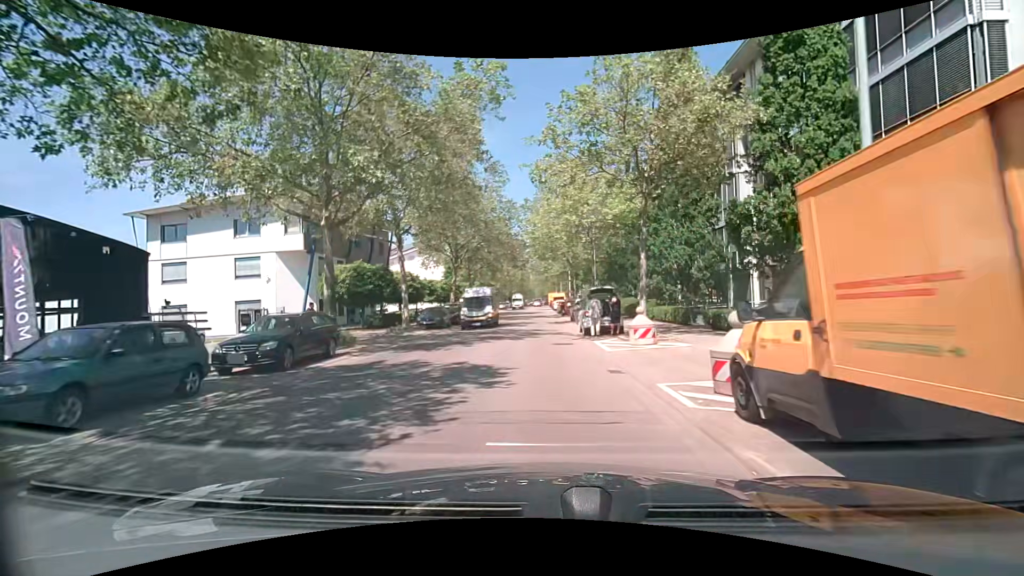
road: tertiary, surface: asphalt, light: Day
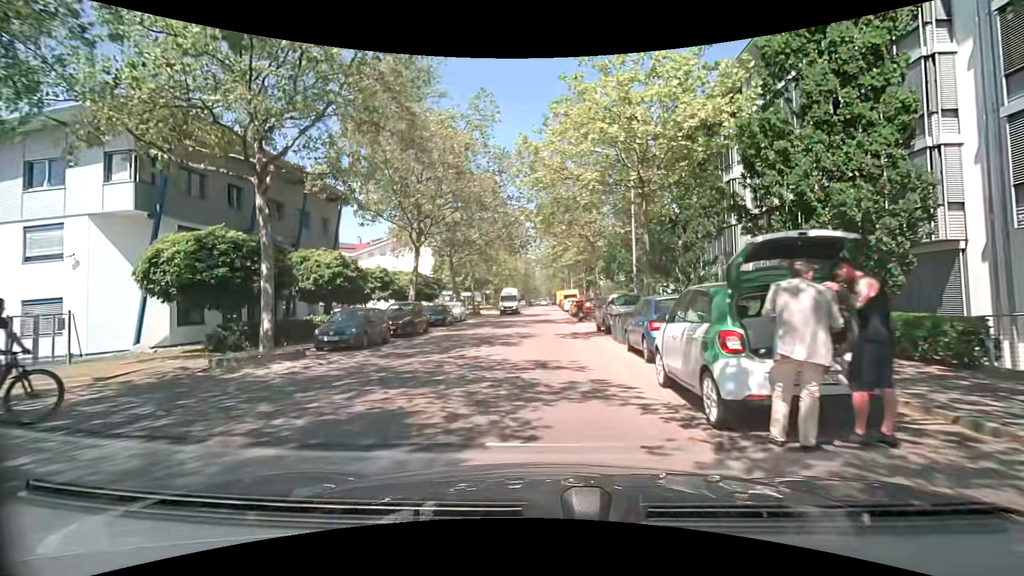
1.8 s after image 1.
(-0.1, +15.3) m; -1°
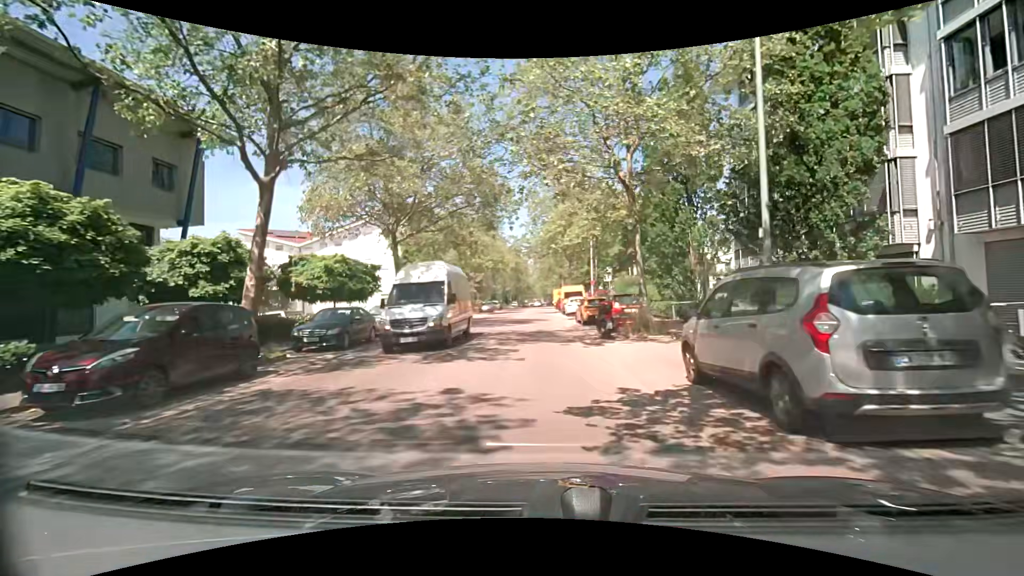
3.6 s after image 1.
(0.0, +15.5) m; +1°
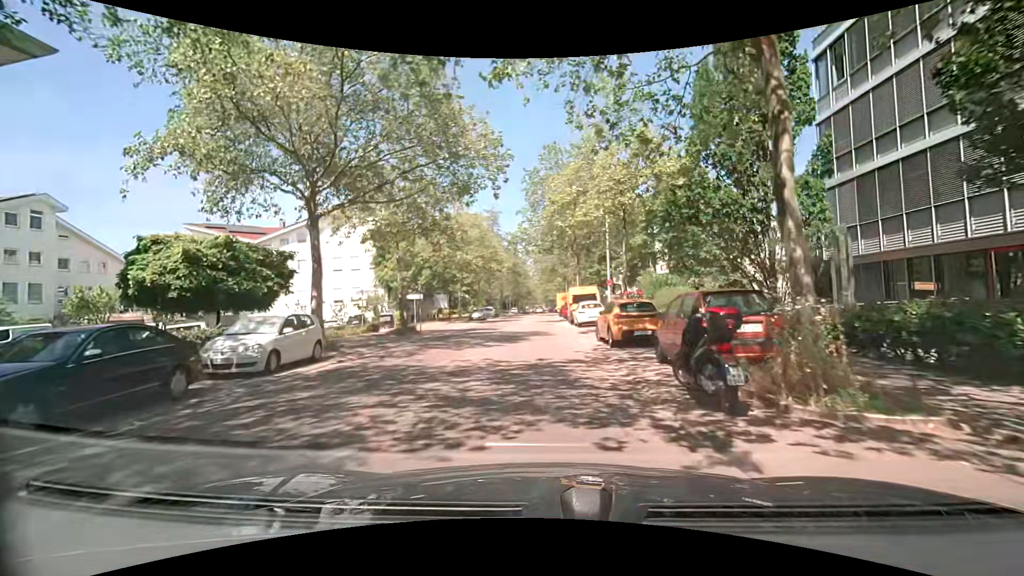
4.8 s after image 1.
(0.0, +10.4) m; -1°
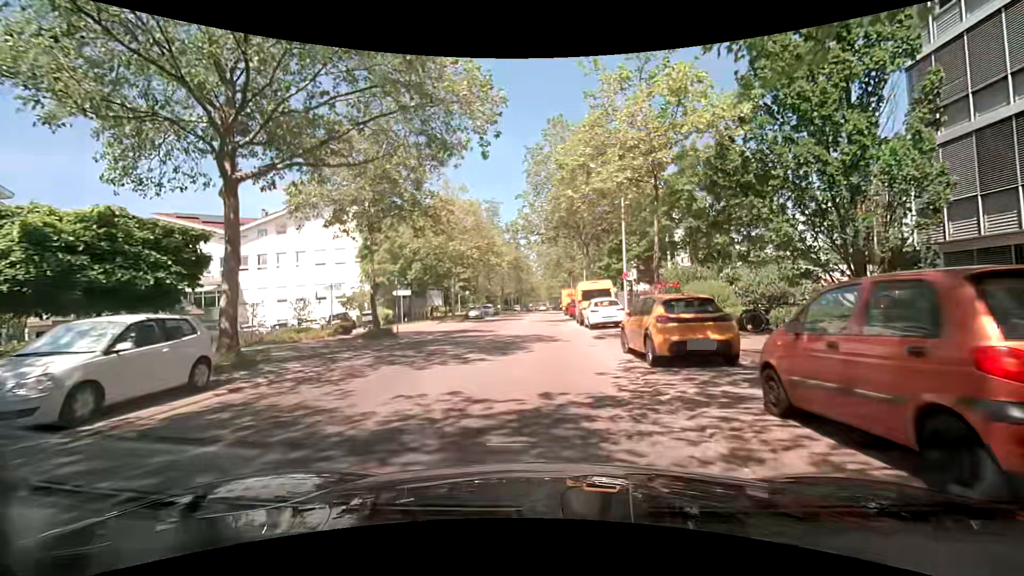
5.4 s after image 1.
(+0.1, +5.2) m; +1°
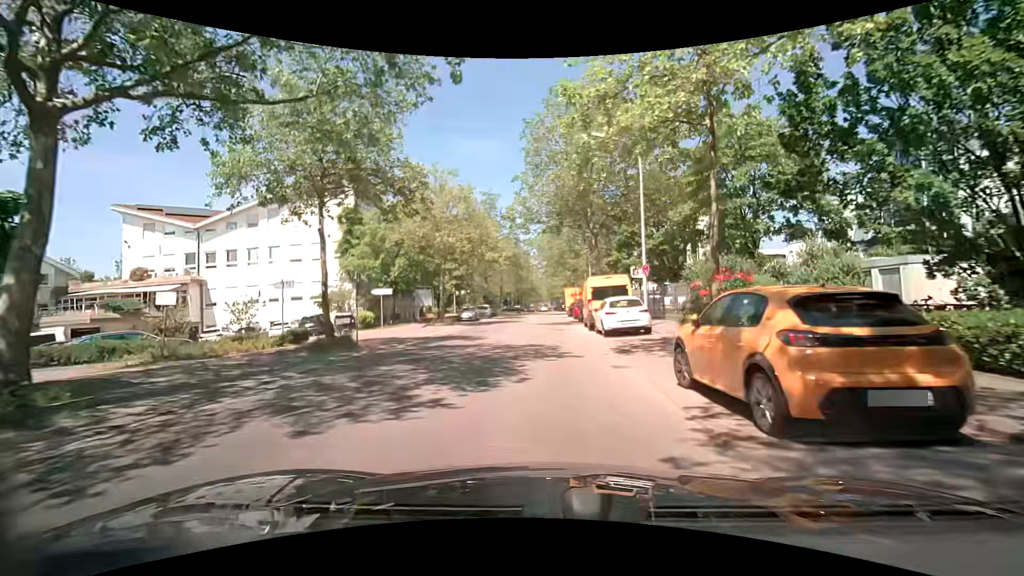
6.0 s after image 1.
(-0.1, +5.2) m; -1°
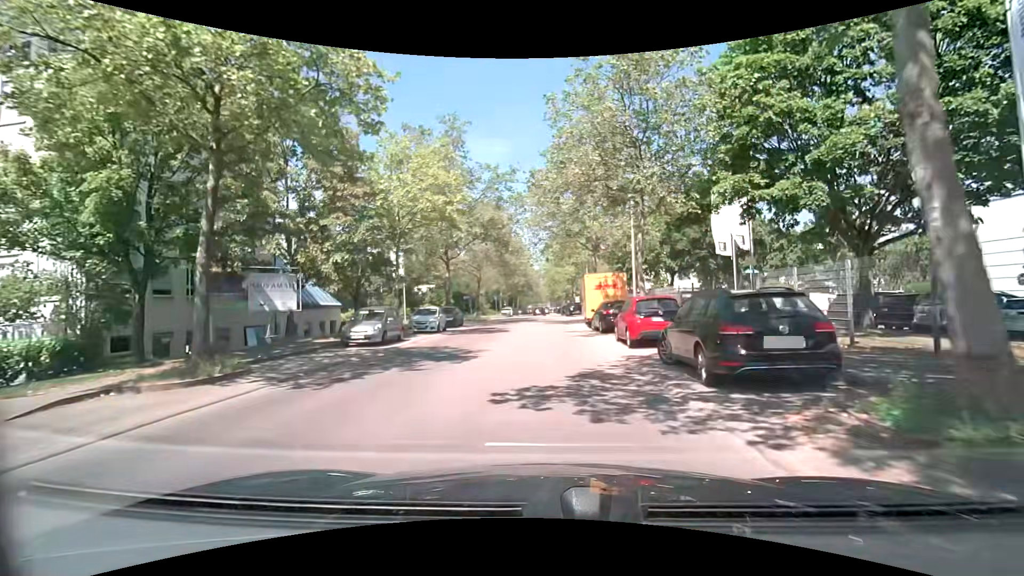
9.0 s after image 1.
(-0.2, +25.7) m; +1°
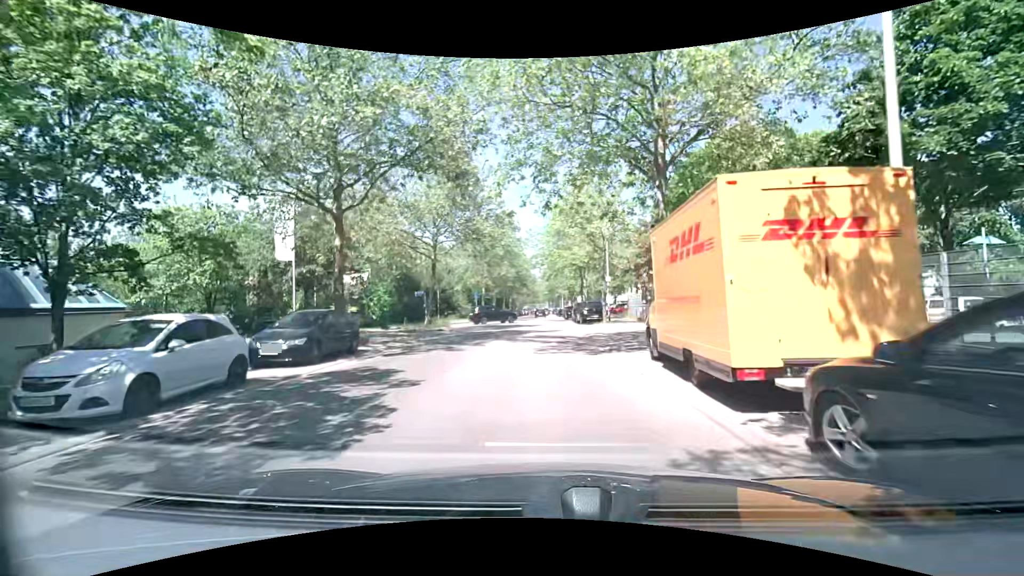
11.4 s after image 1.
(-0.3, +20.4) m; 0°
(0, +10) (0, +20) (0, +30) (-1, +40) (-1, +50) (-1, +60) (-1, +70) (-1, +80) (-1, +90) (-1, +100) m
